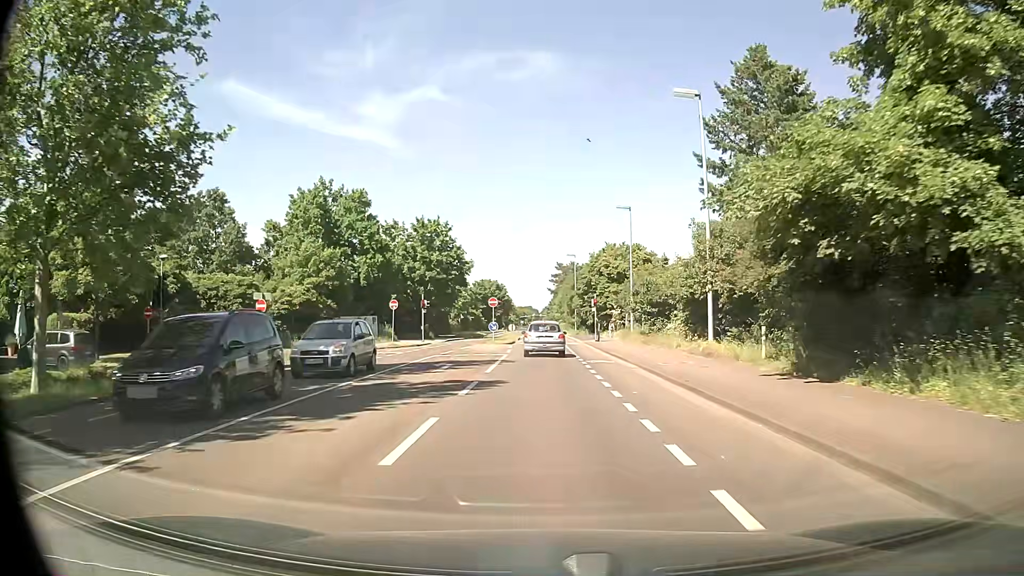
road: secondary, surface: asphalt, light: Day
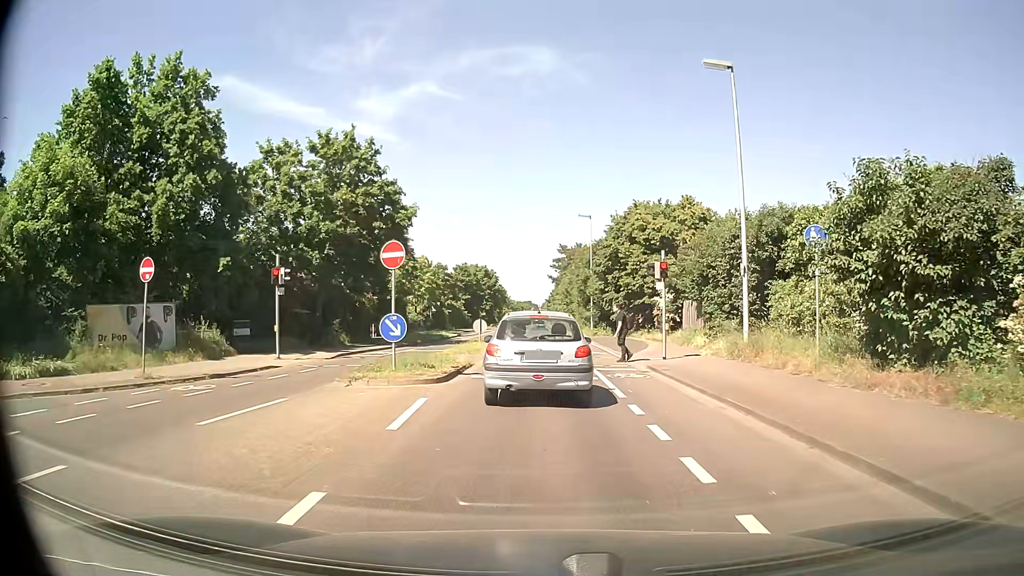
(-0.1, +27.9) m; 0°
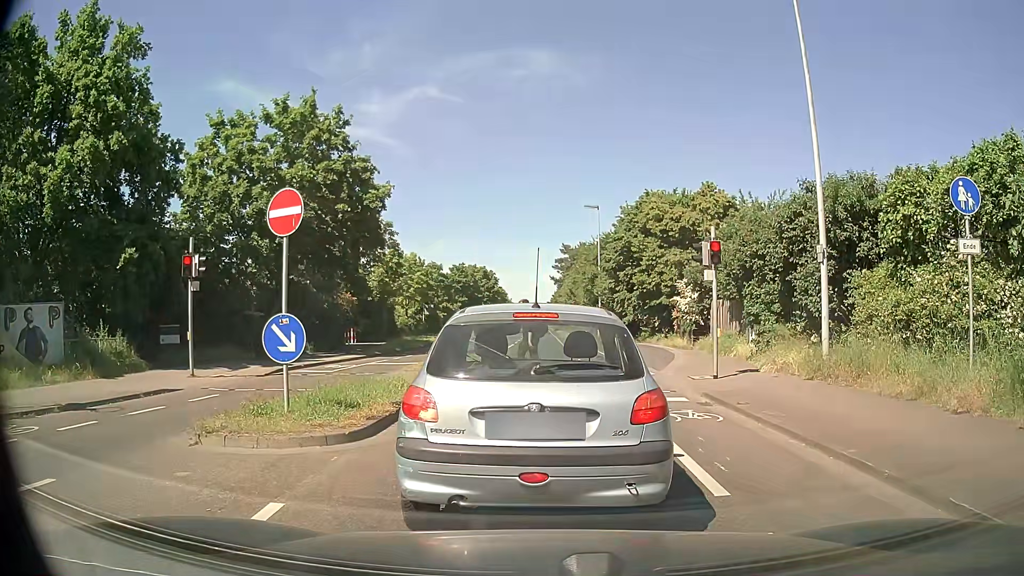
(-0.1, +5.7) m; -1°
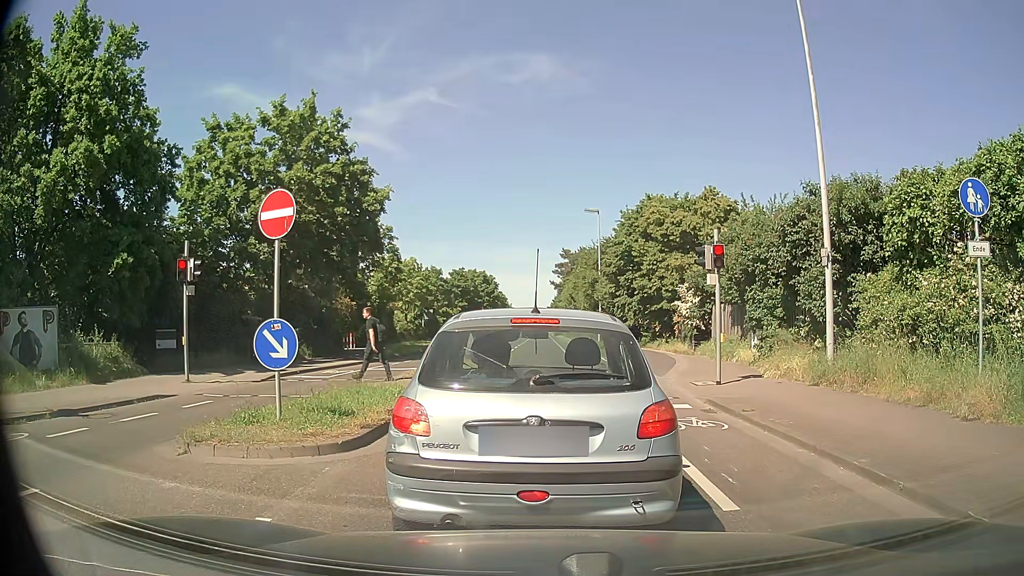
(0.0, +0.3) m; 0°
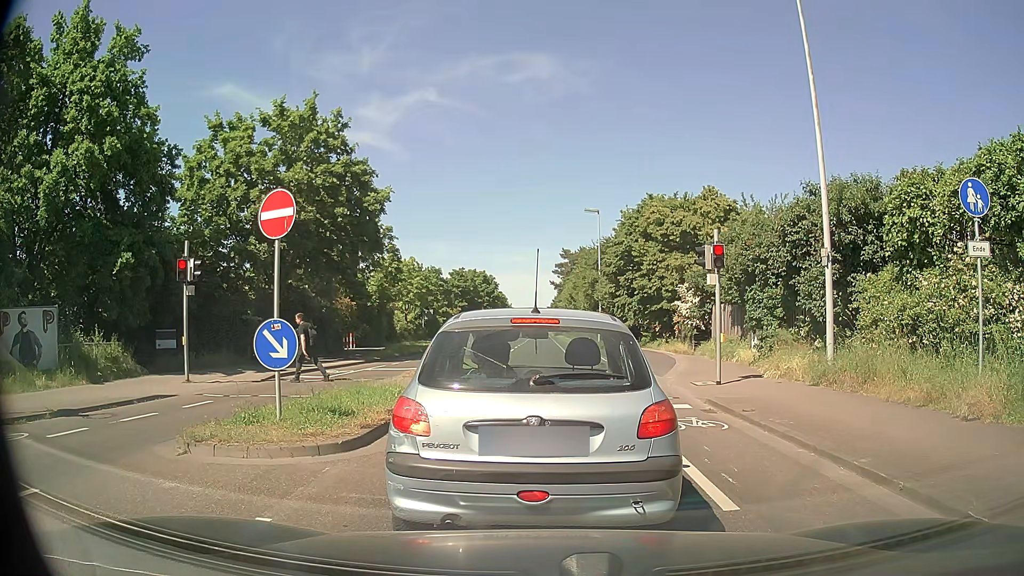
(0.0, 0.0) m; 0°
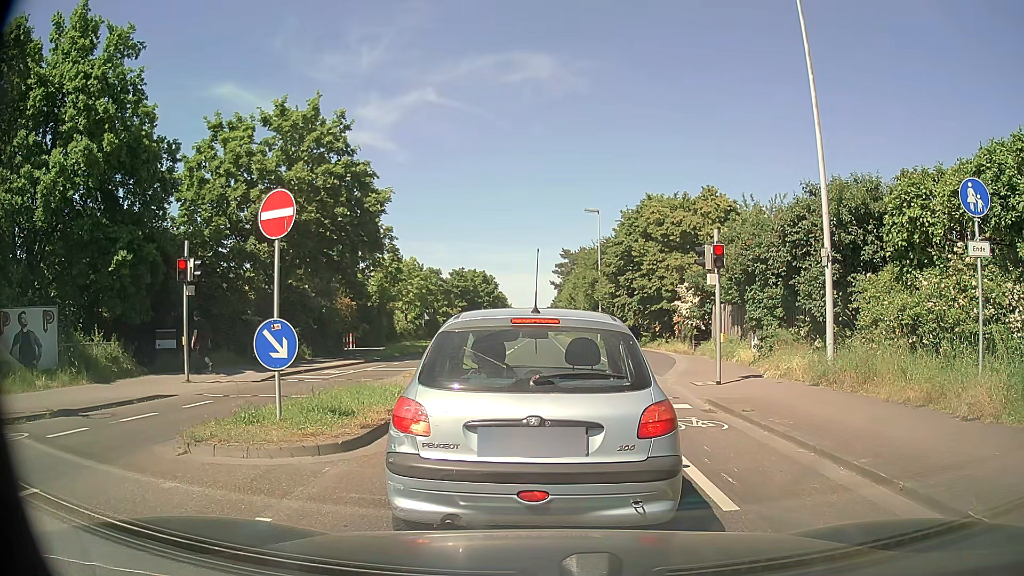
(0.0, 0.0) m; 0°
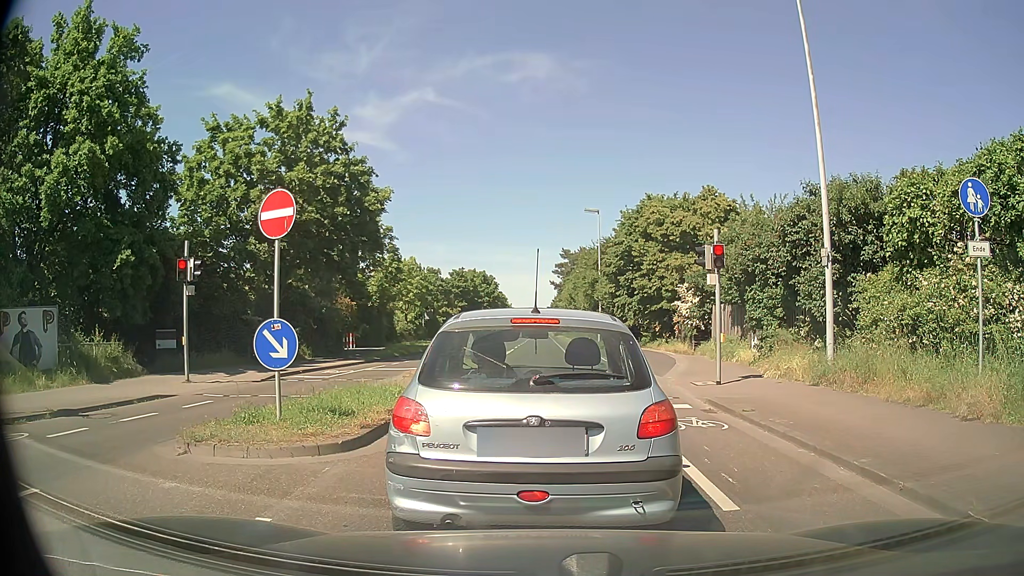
(0.0, 0.0) m; 0°
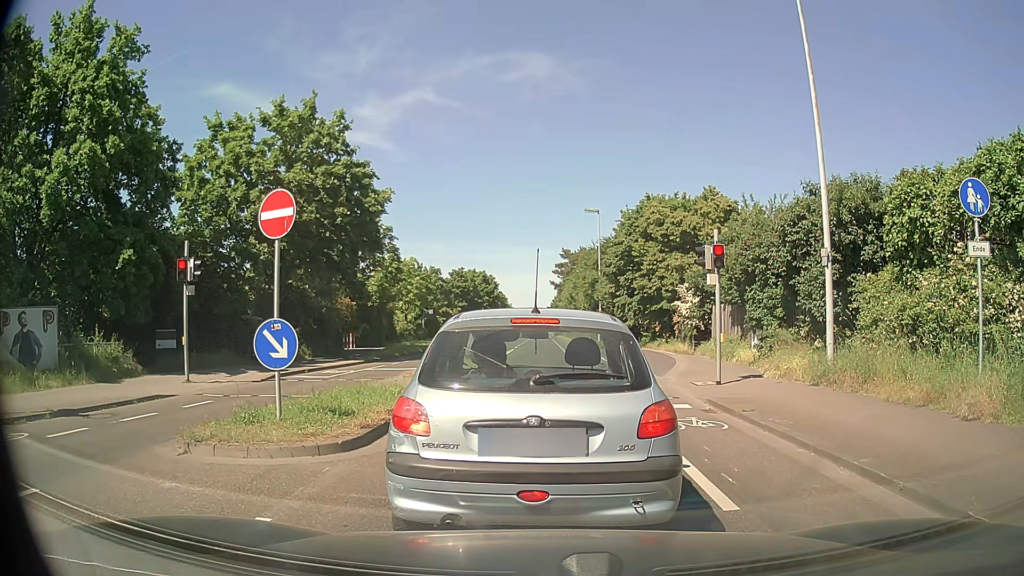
(0.0, 0.0) m; 0°
(0, +10) (0, +20) (0, +30) (0, +40) (0, +50) (0, +60) (0, +70) (0, +80) (0, +90) (0, +100) m
